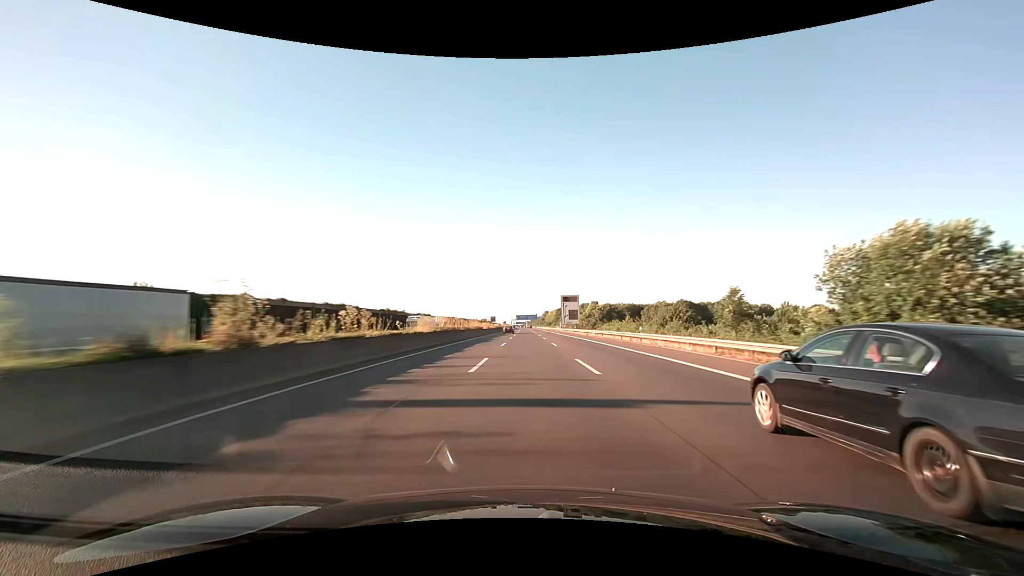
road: motorway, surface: asphalt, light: Day
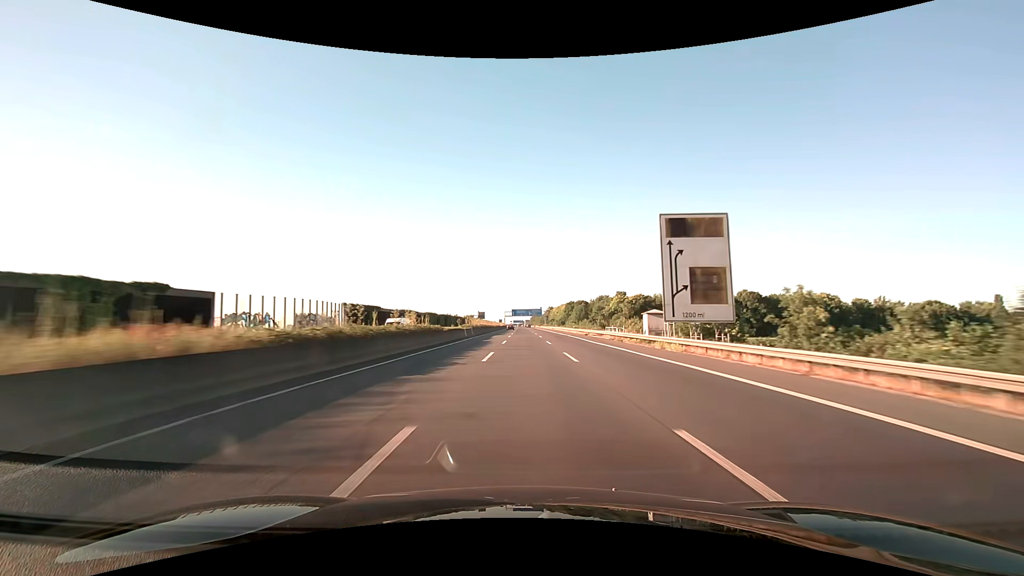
(0.0, +103.0) m; 0°
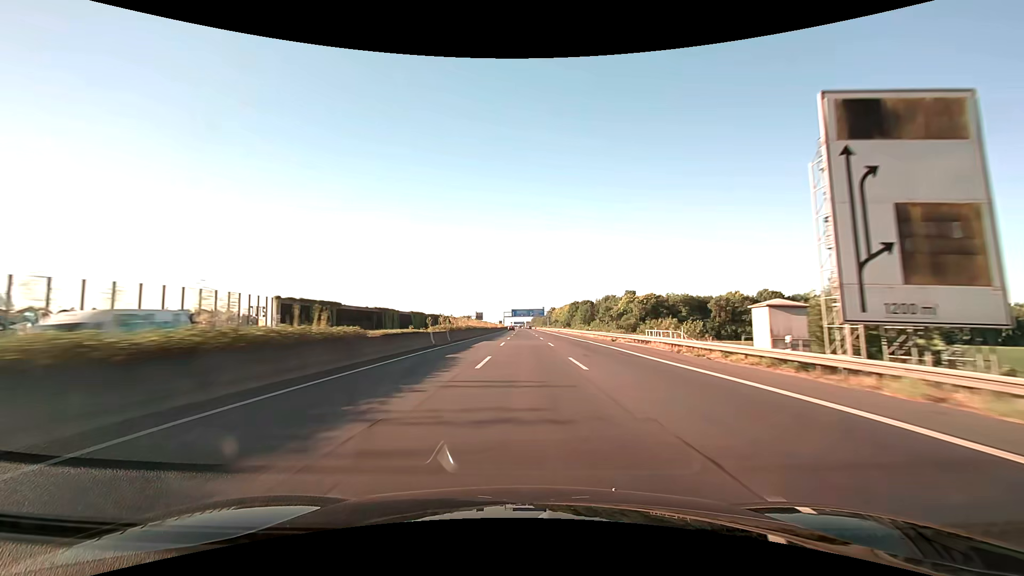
(0.0, +20.6) m; 0°
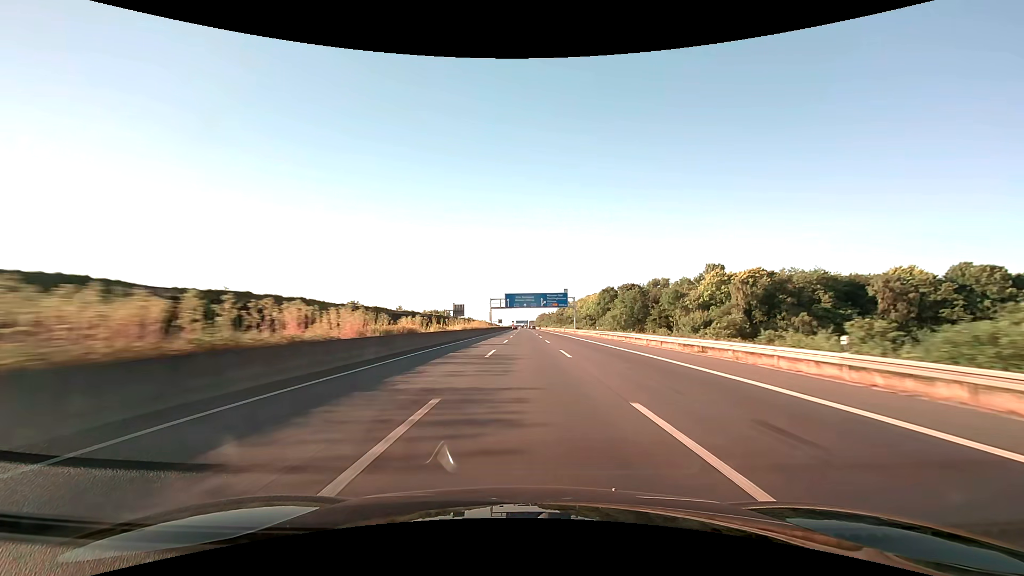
(-0.2, +103.1) m; 0°
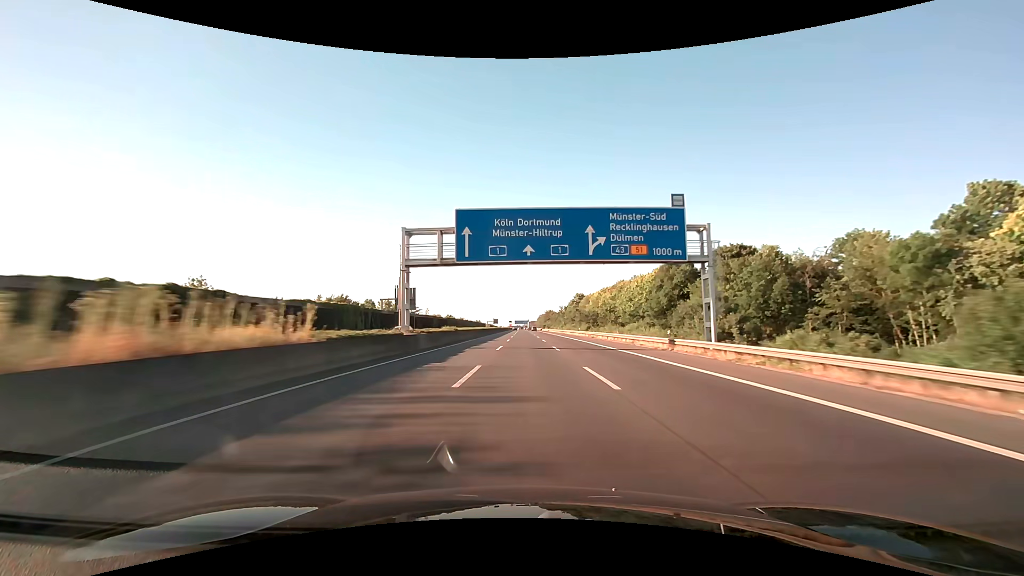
(-0.1, +82.4) m; 0°
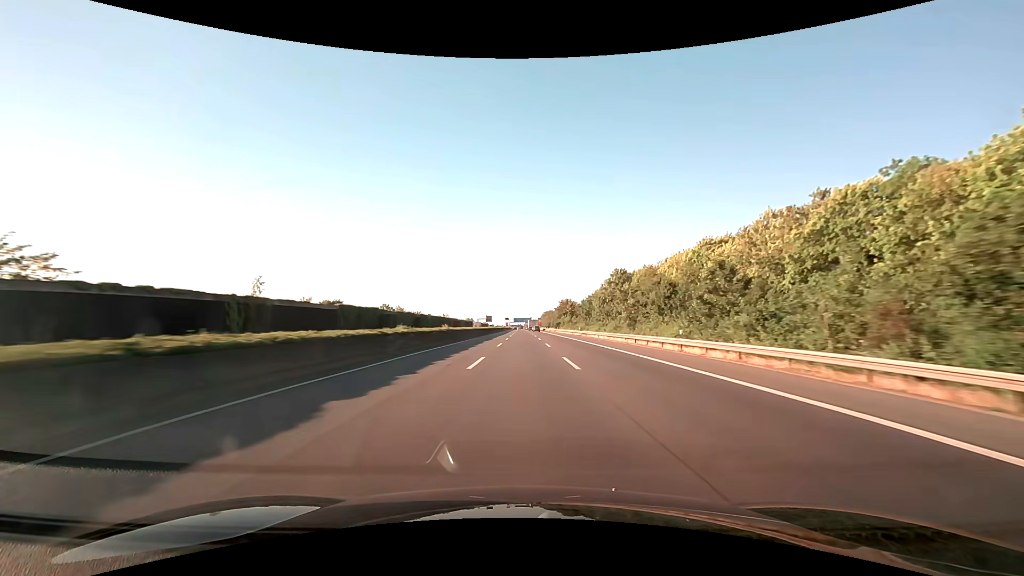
(+0.2, +103.1) m; 0°
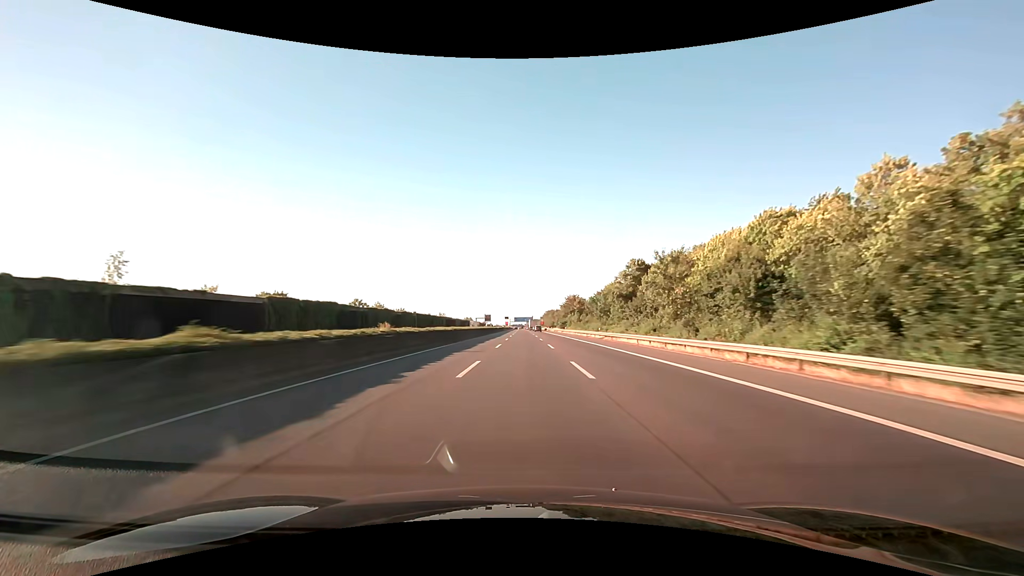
(-0.1, +20.6) m; 0°
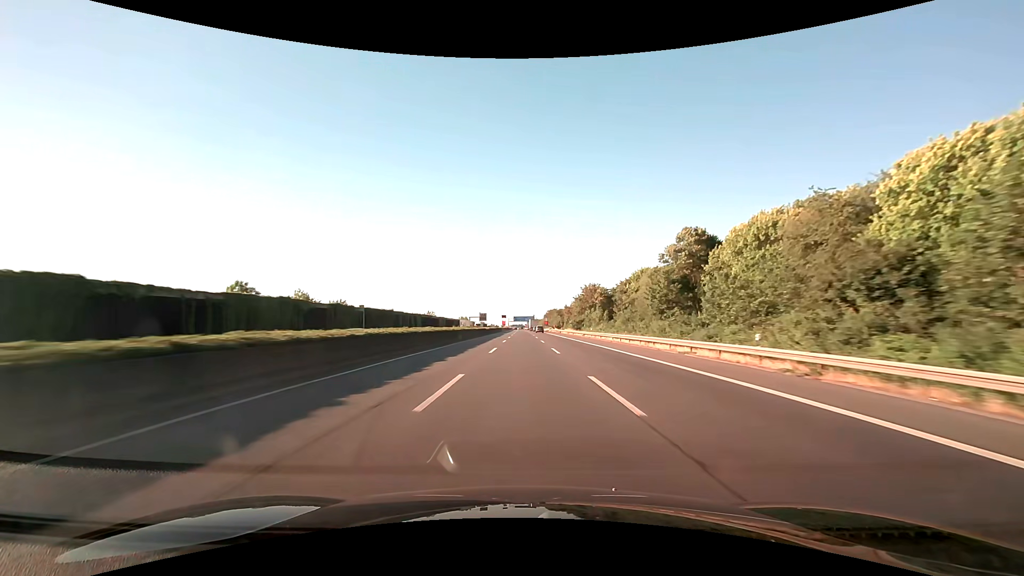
(0.0, +41.3) m; 0°
(0, +10) (0, +20) (0, +30) (0, +40) (0, +50) (0, +60) (0, +70) (0, +80) (0, +90) (0, +100) m
